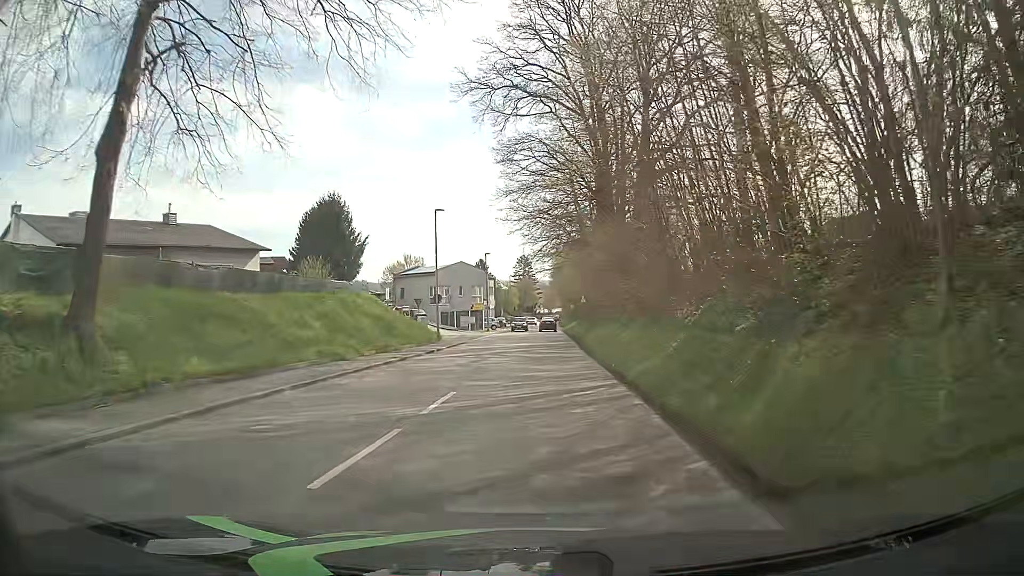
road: tertiary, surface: asphalt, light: Day
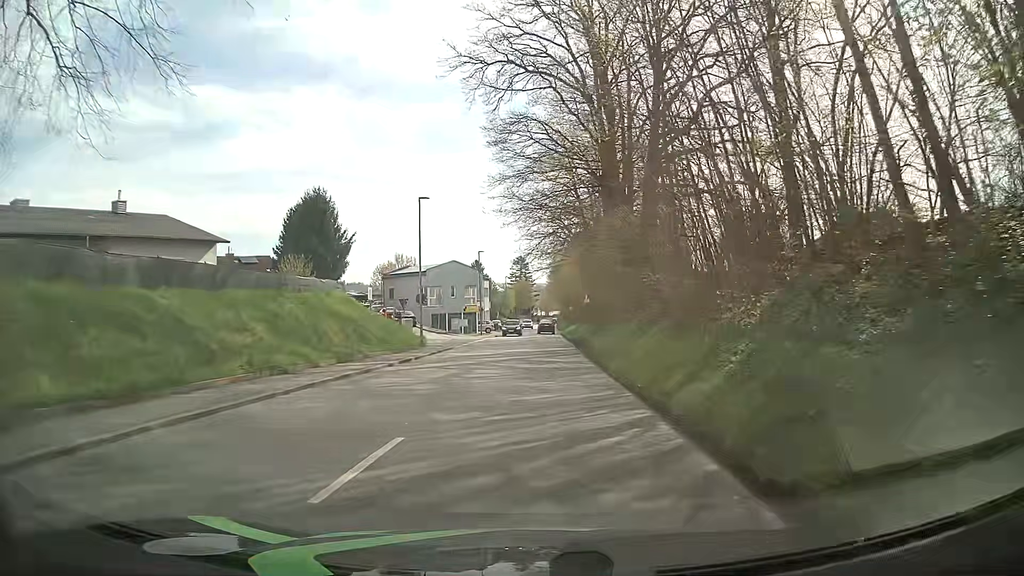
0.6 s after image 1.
(0.0, +4.9) m; +1°
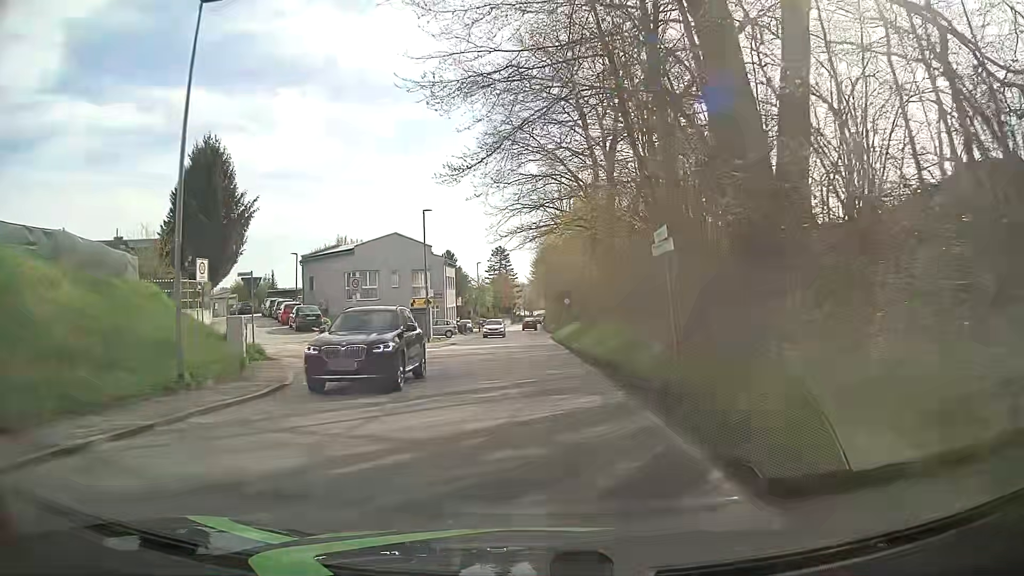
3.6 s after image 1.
(0.0, +24.2) m; +1°
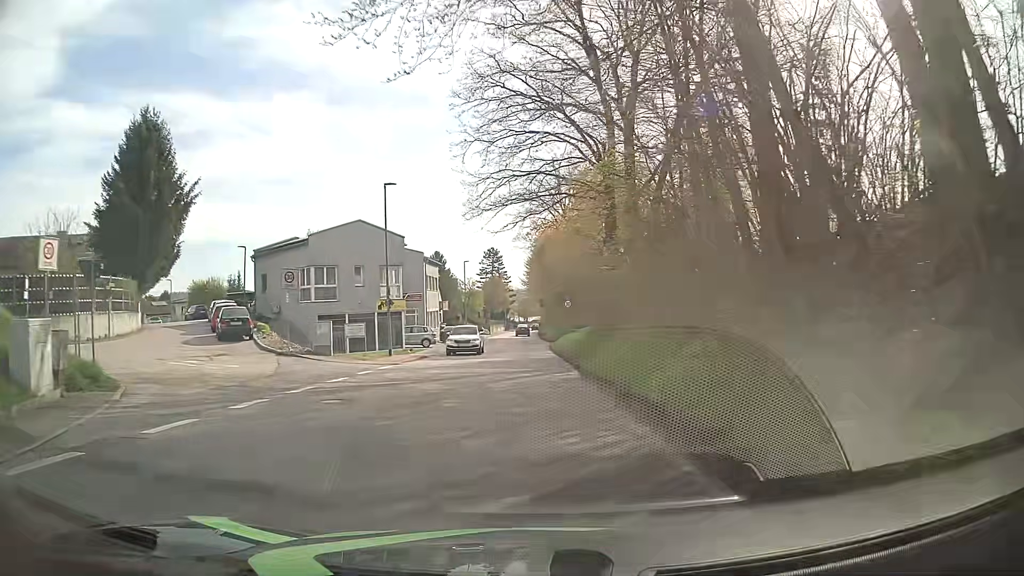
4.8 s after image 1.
(0.0, +9.6) m; 0°
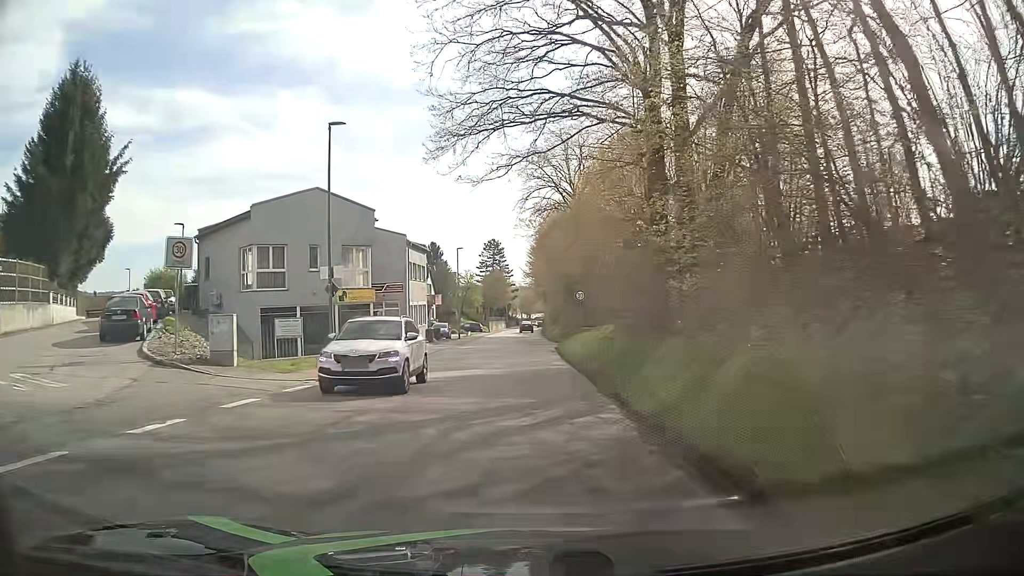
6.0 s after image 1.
(-0.1, +9.6) m; -1°
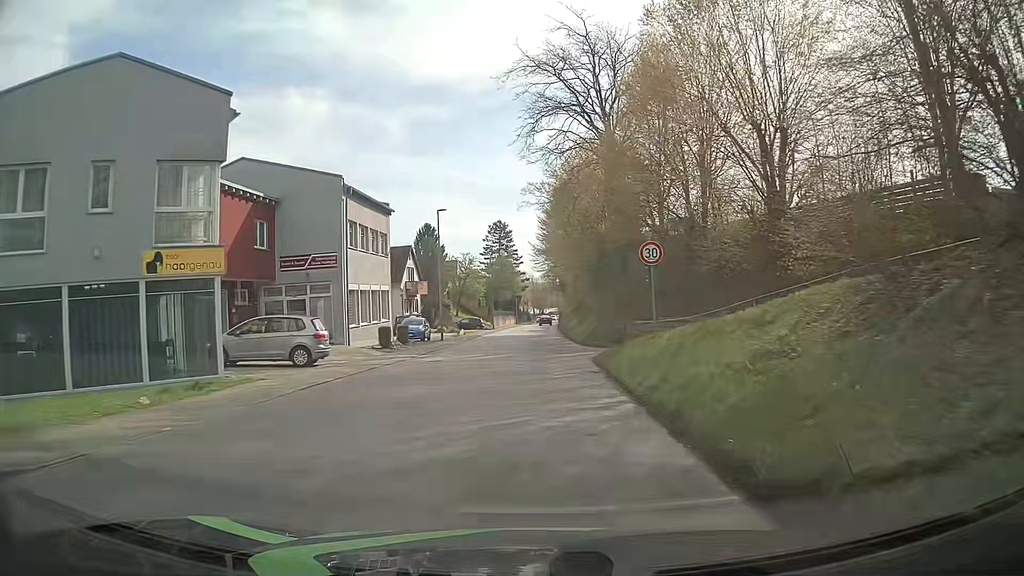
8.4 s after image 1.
(-0.1, +19.2) m; 0°
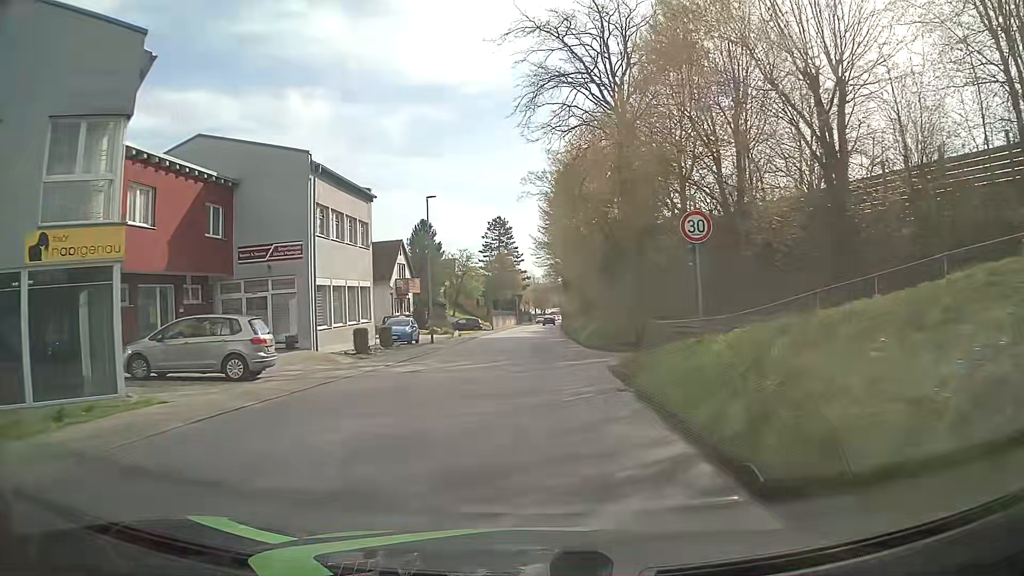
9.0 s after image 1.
(0.0, +4.8) m; -2°
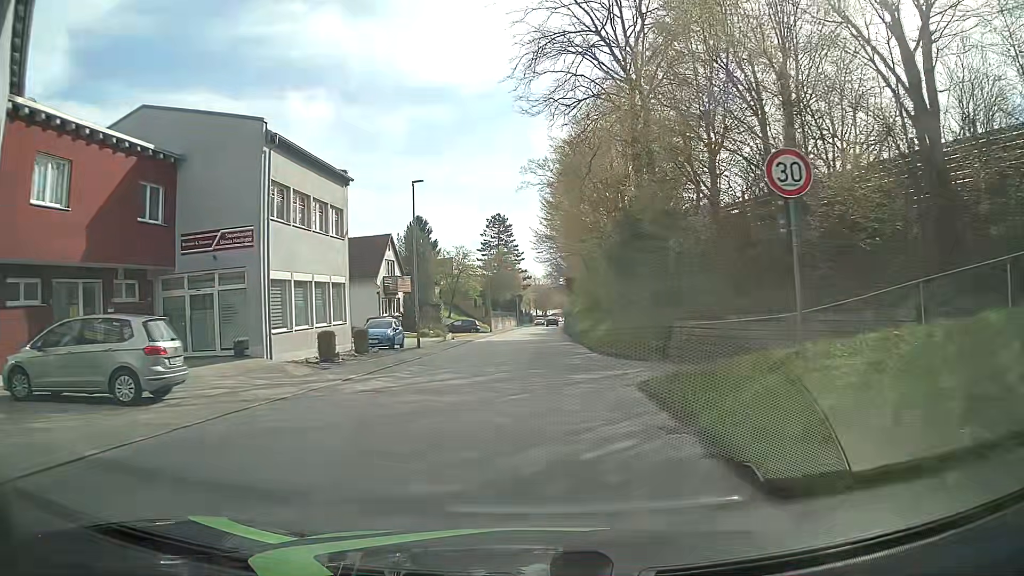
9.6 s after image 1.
(+0.1, +4.8) m; +1°
(0, +10) (0, +20) (0, +30) (0, +40) (0, +50) (0, +60) (+1, +70) (+1, +80) (+1, +90) (+2, +100) m
